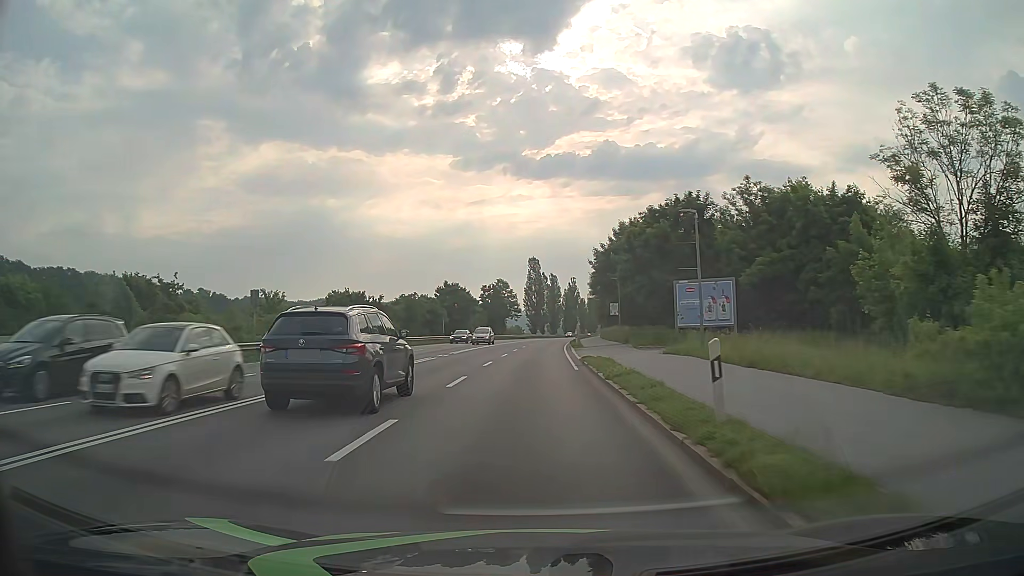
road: primary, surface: asphalt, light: Day
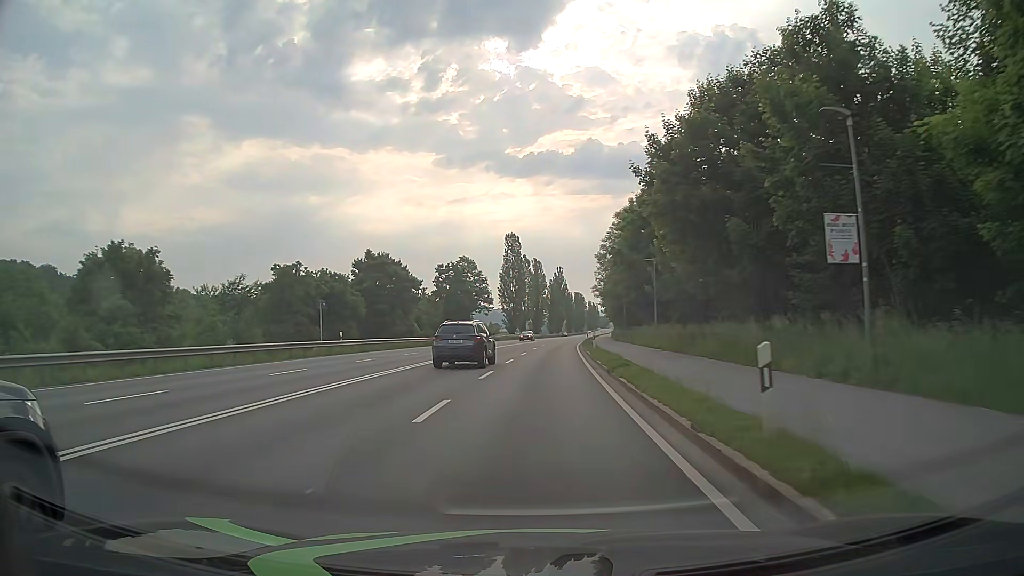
(+0.4, +42.1) m; +2°
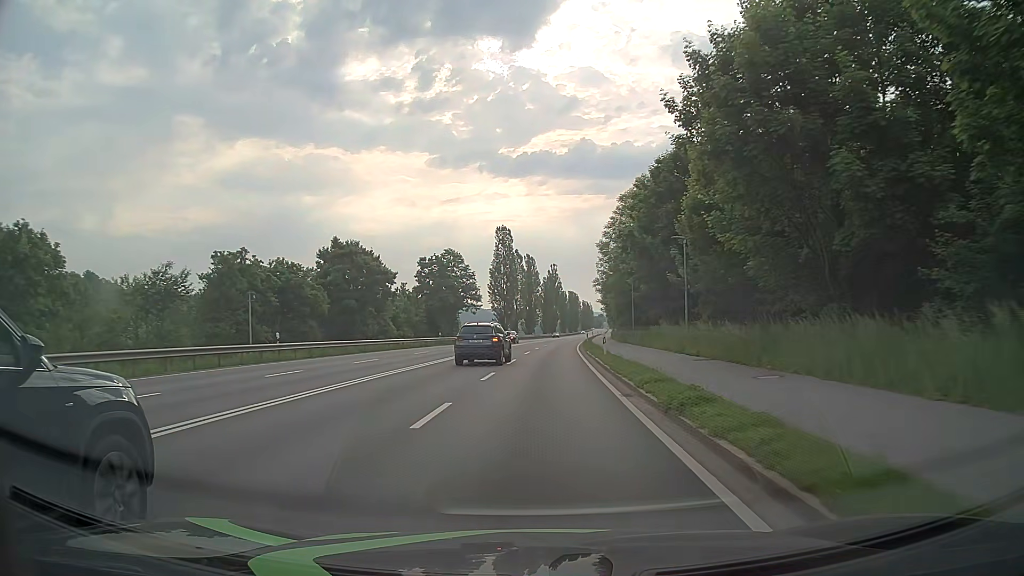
(0.0, +9.5) m; 0°
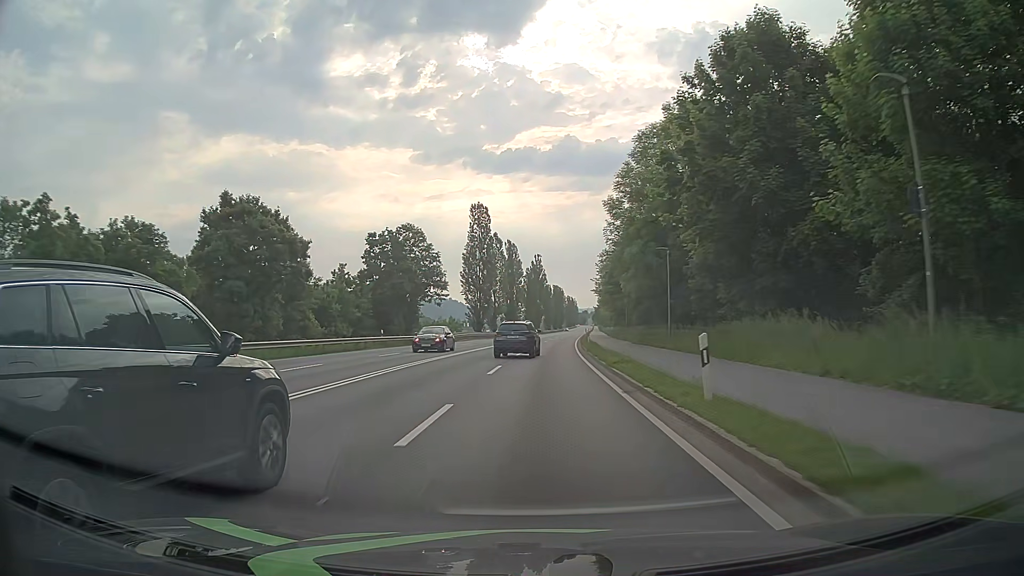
(+0.2, +19.7) m; +1°
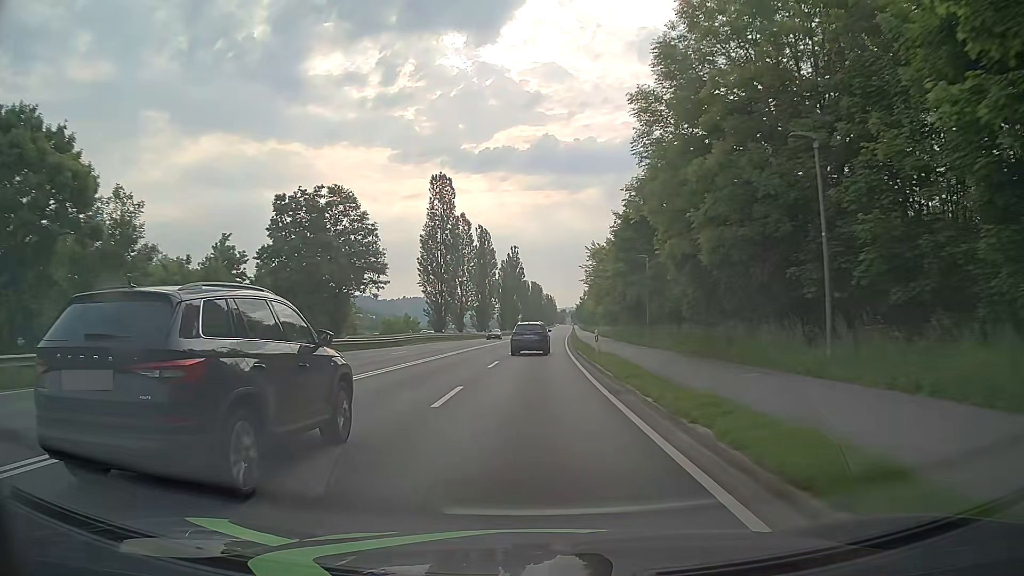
(+0.4, +20.3) m; +2°
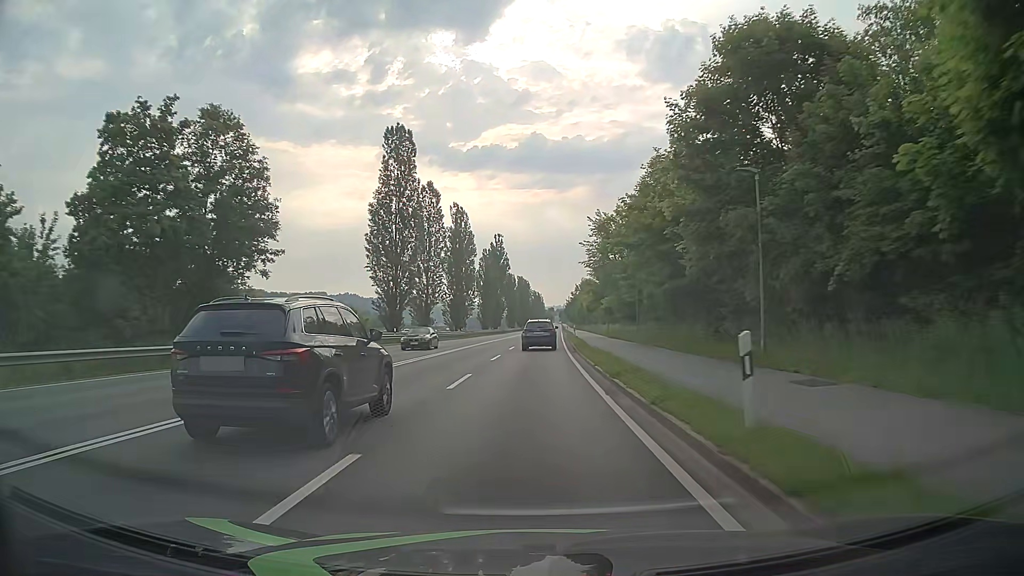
(+0.4, +20.7) m; +2°
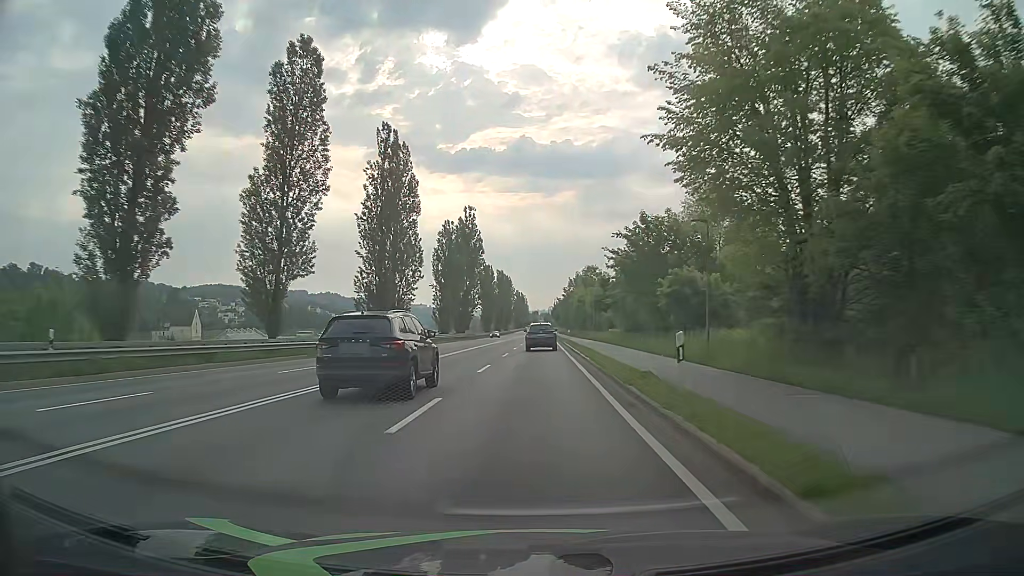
(+0.6, +42.0) m; +2°
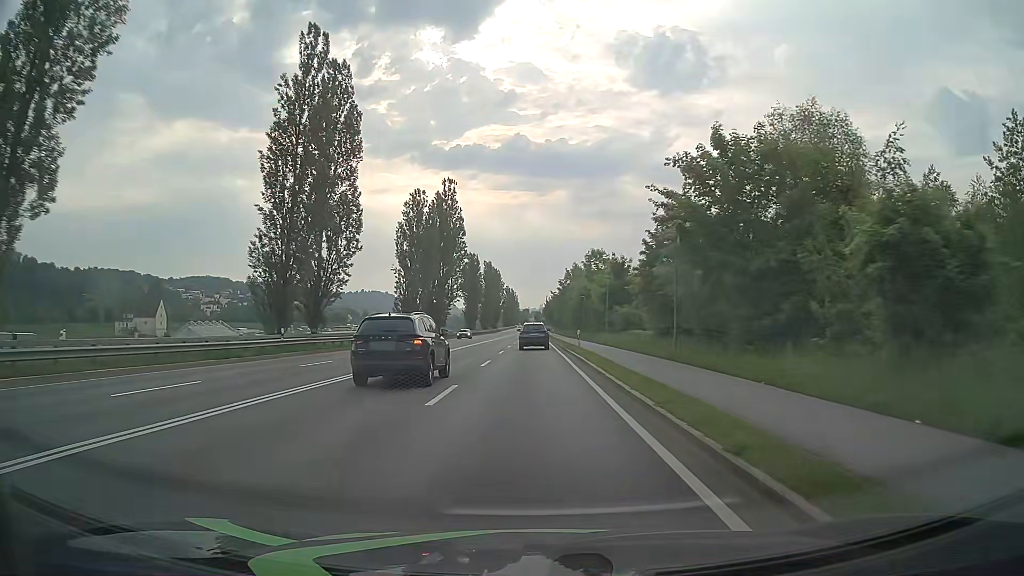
(0.0, +21.2) m; 0°
(0, +10) (0, +20) (0, +30) (0, +40) (0, +50) (0, +60) (0, +70) (0, +80) (0, +90) (0, +100) m
